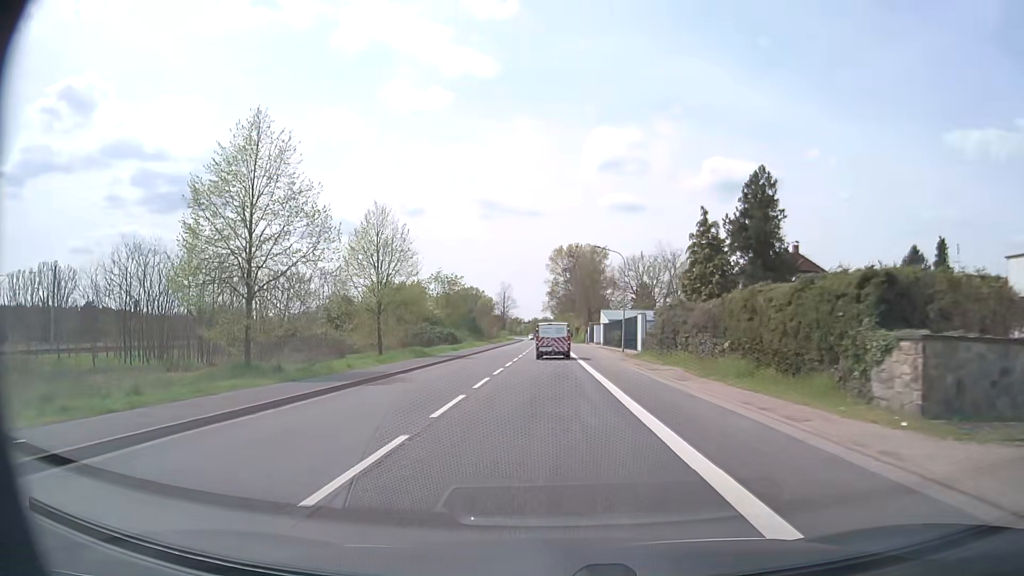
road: secondary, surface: asphalt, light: Day
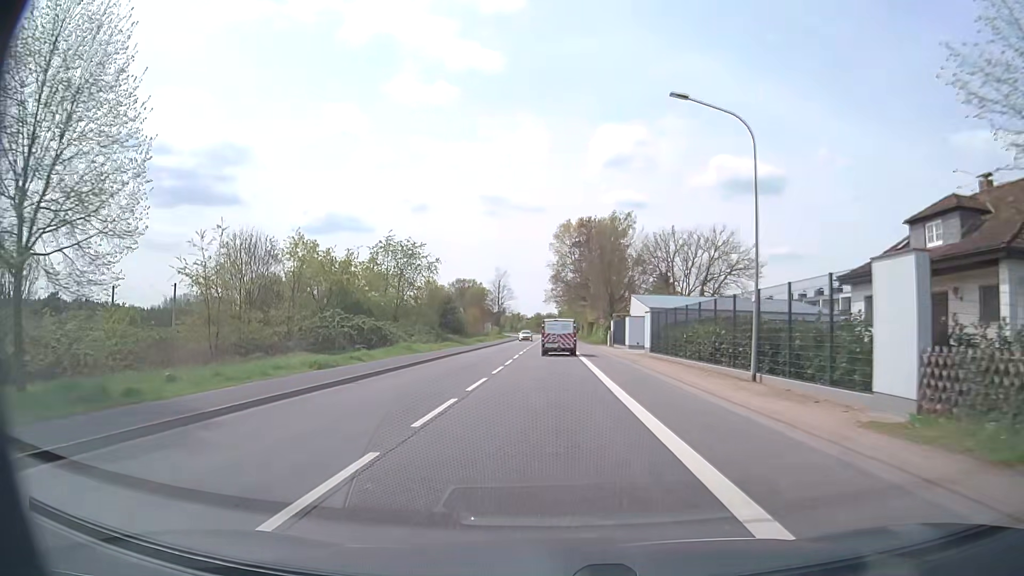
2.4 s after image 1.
(-0.2, +32.1) m; 0°
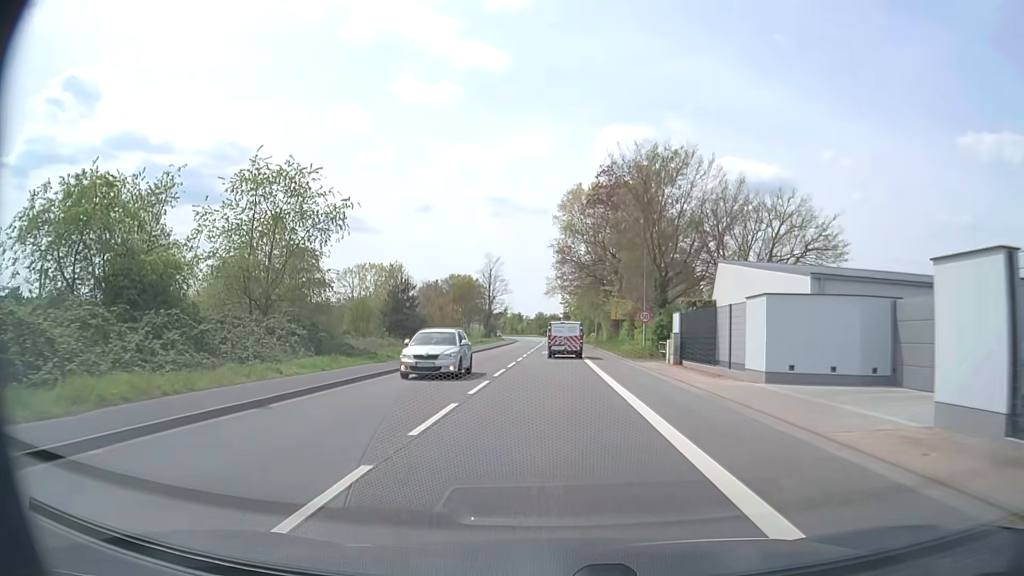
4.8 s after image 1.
(-0.2, +31.1) m; 0°
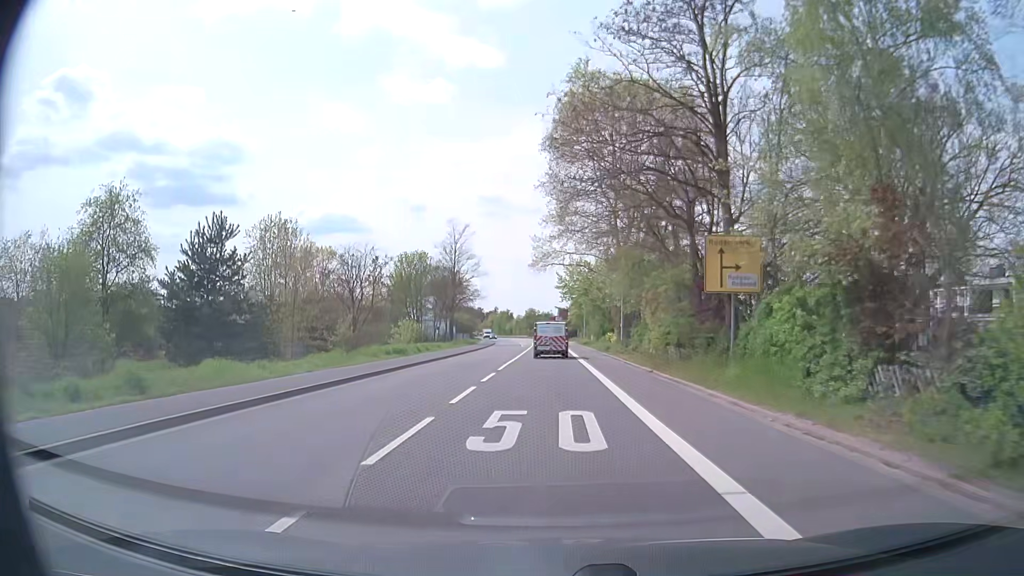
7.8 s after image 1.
(+0.1, +38.2) m; +1°
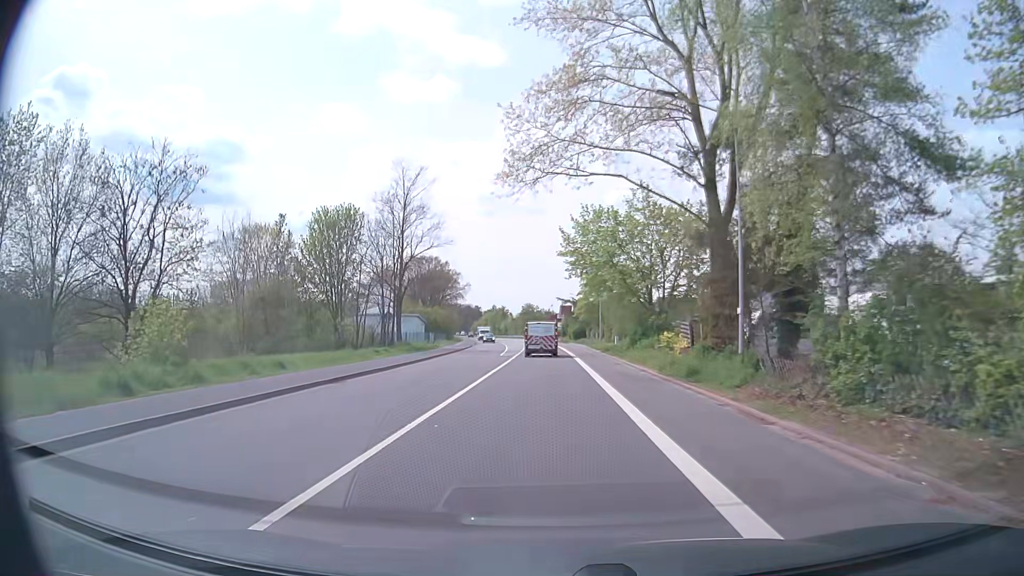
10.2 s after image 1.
(0.0, +30.5) m; 0°
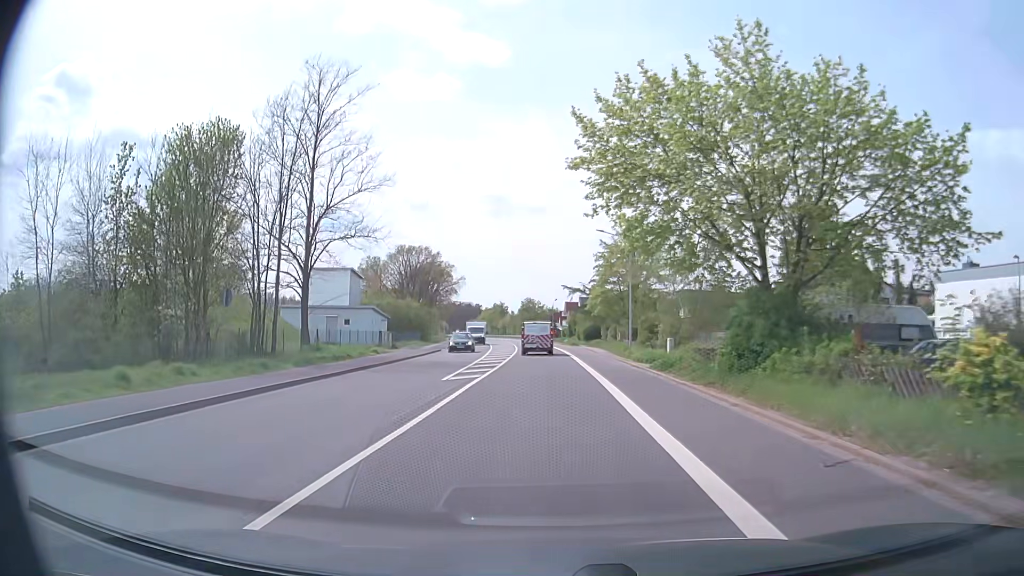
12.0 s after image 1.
(-0.2, +22.9) m; -1°
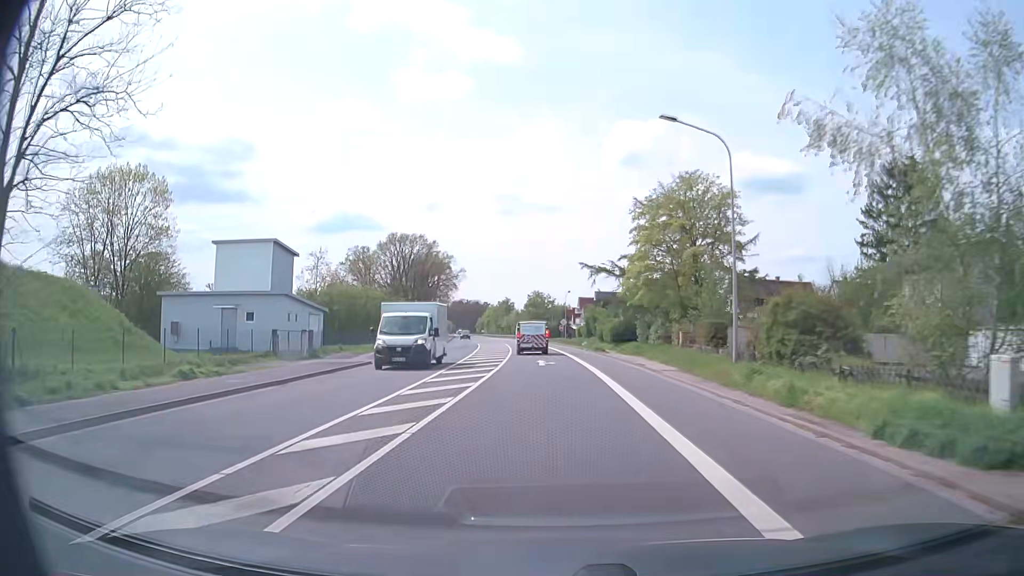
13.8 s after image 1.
(-0.2, +22.8) m; -2°
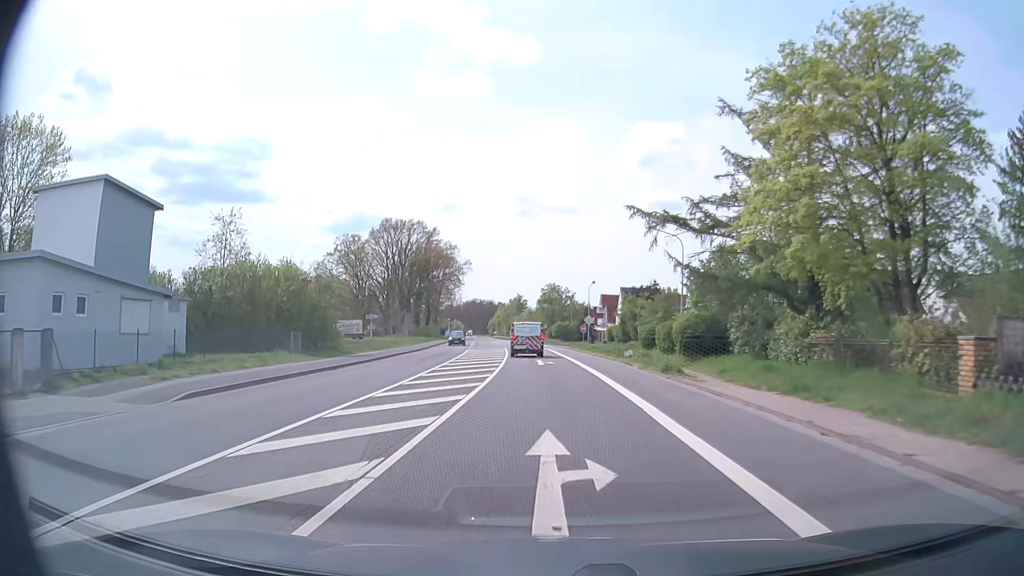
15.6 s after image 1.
(-0.1, +22.8) m; -1°
(0, +10) (0, +20) (0, +30) (-1, +40) (-1, +50) (-2, +60) (-3, +70) (-4, +80) (-5, +90) (-6, +100) m
